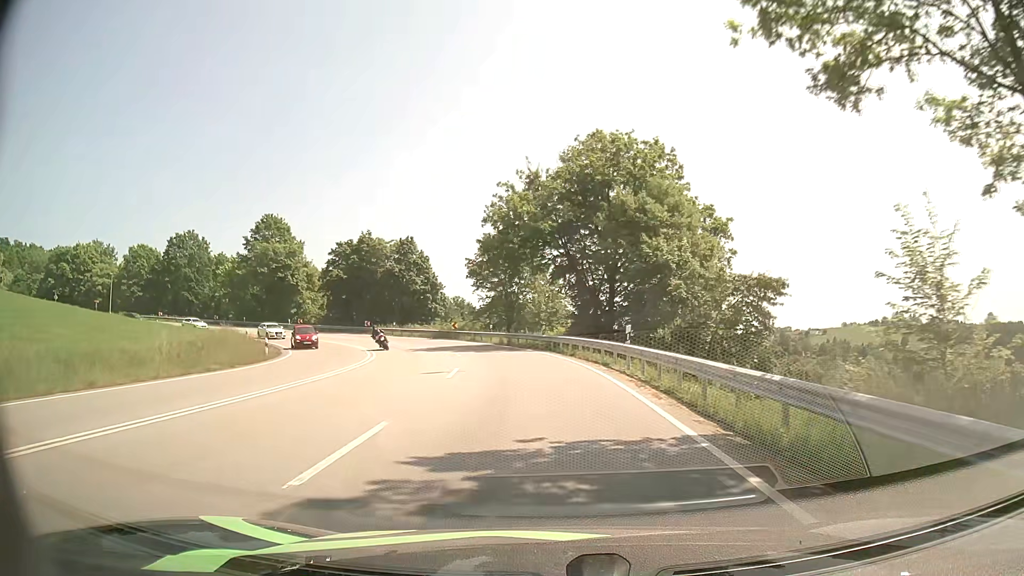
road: primary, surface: asphalt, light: Day
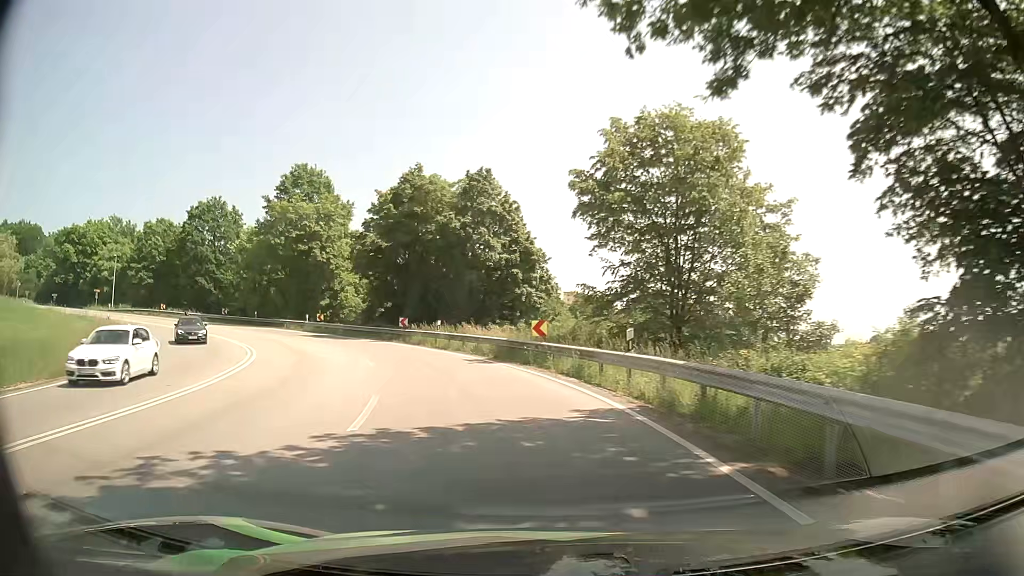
(-2.1, +33.0) m; -12°
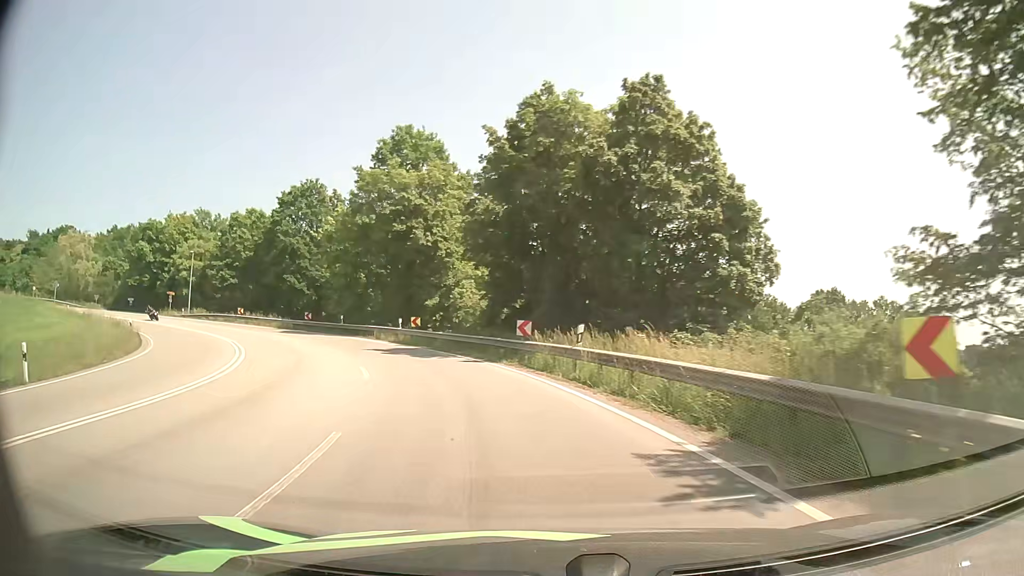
(-1.8, +16.4) m; -13°
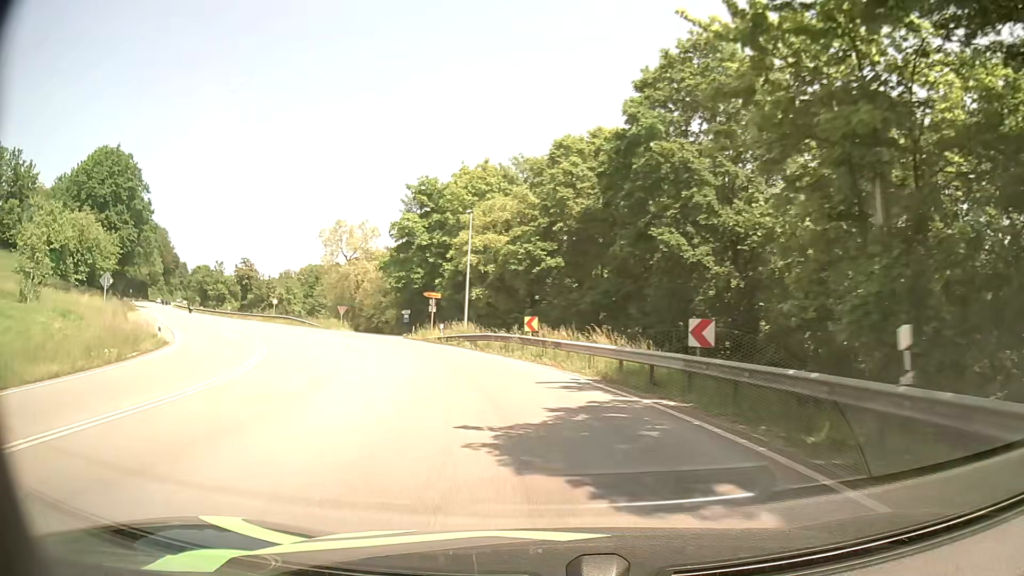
(-12.4, +38.5) m; -37°
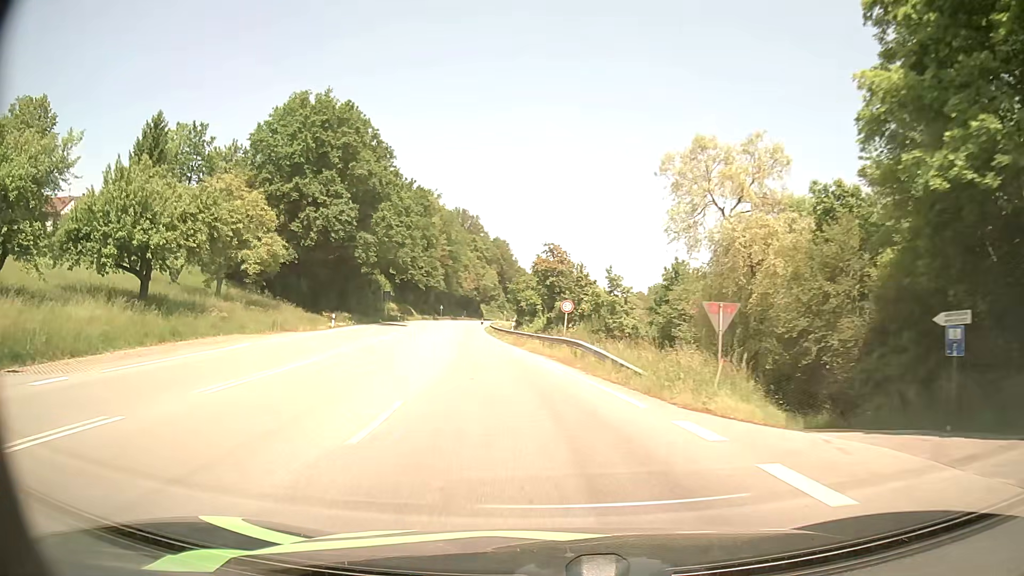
(-11.4, +39.0) m; -32°
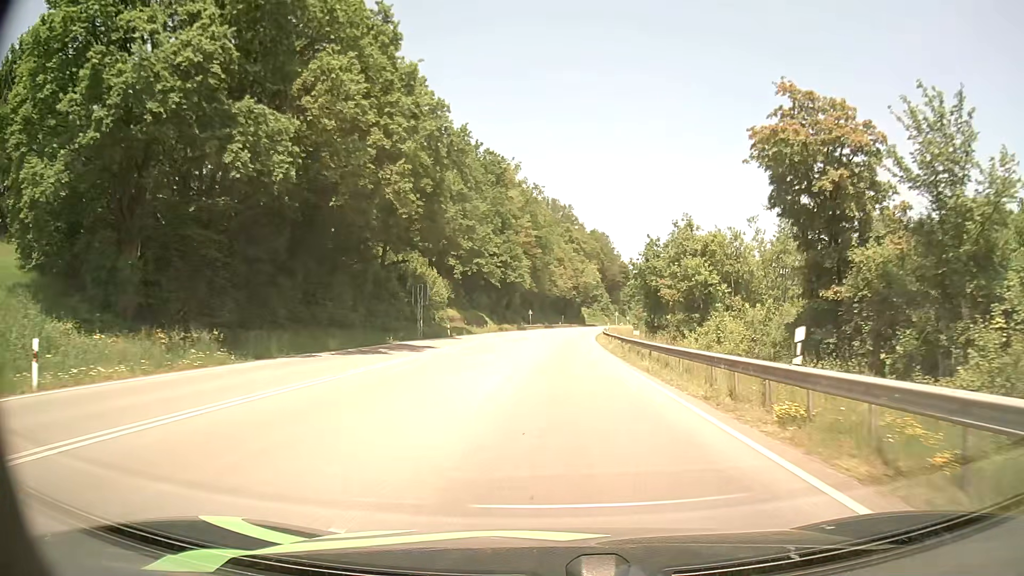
(-5.1, +42.7) m; -9°
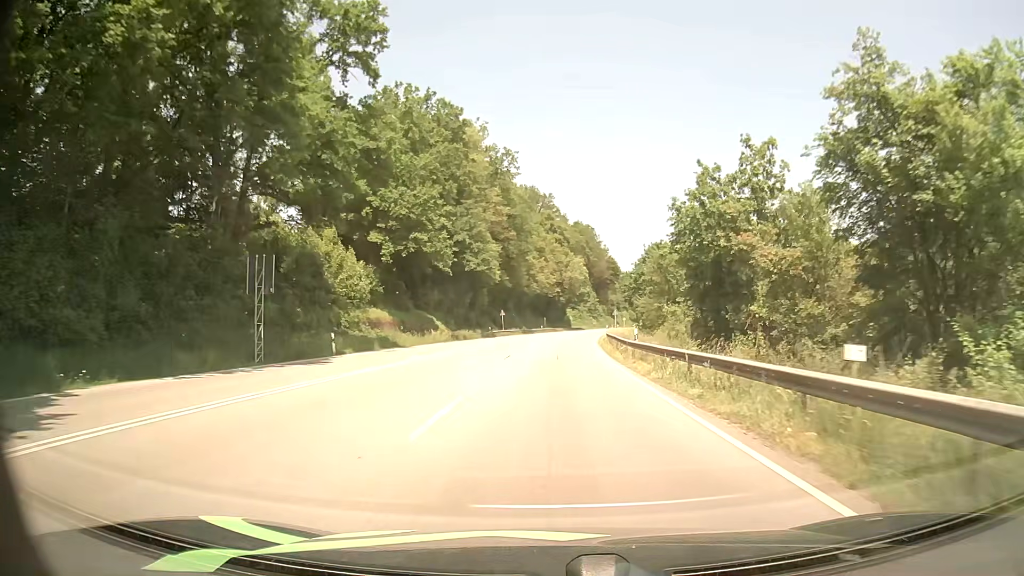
(+0.4, +29.2) m; +1°
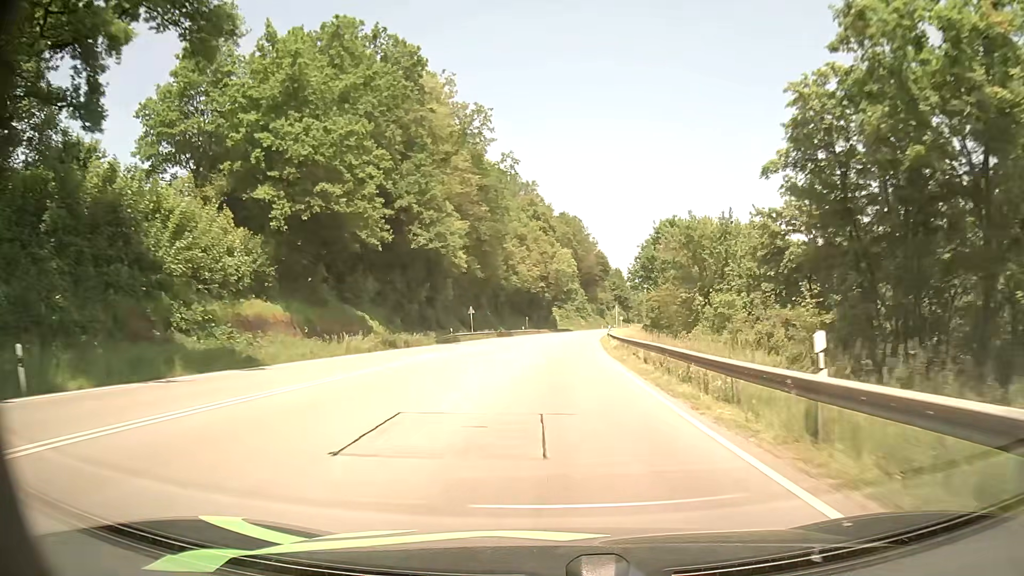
(+0.2, +21.2) m; +1°
(0, +10) (0, +20) (+1, +30) (+1, +40) (+2, +50) (+3, +60) (+4, +70) (+5, +80) (+6, +90) (+7, +100) m
